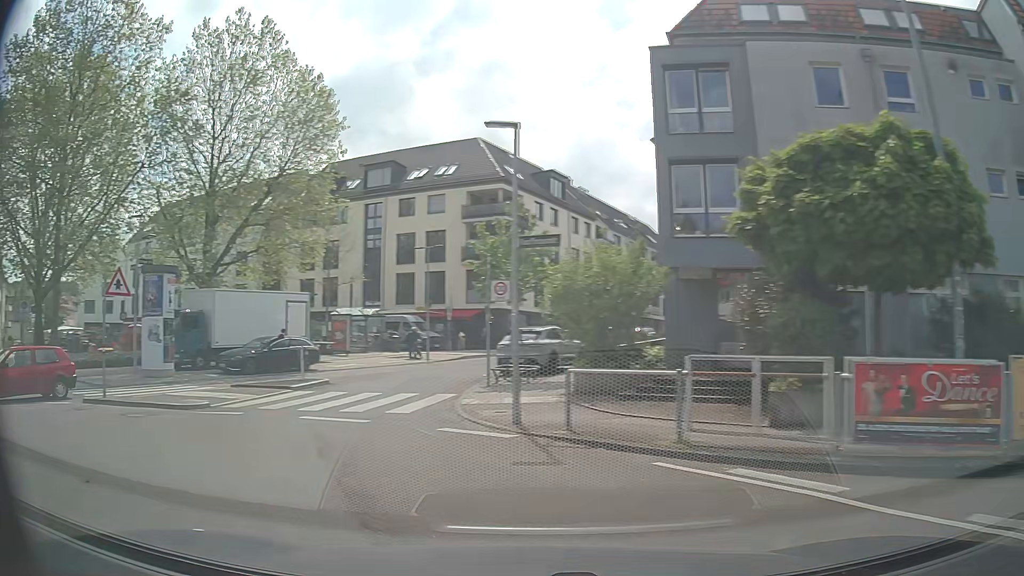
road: residential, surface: asphalt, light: Day
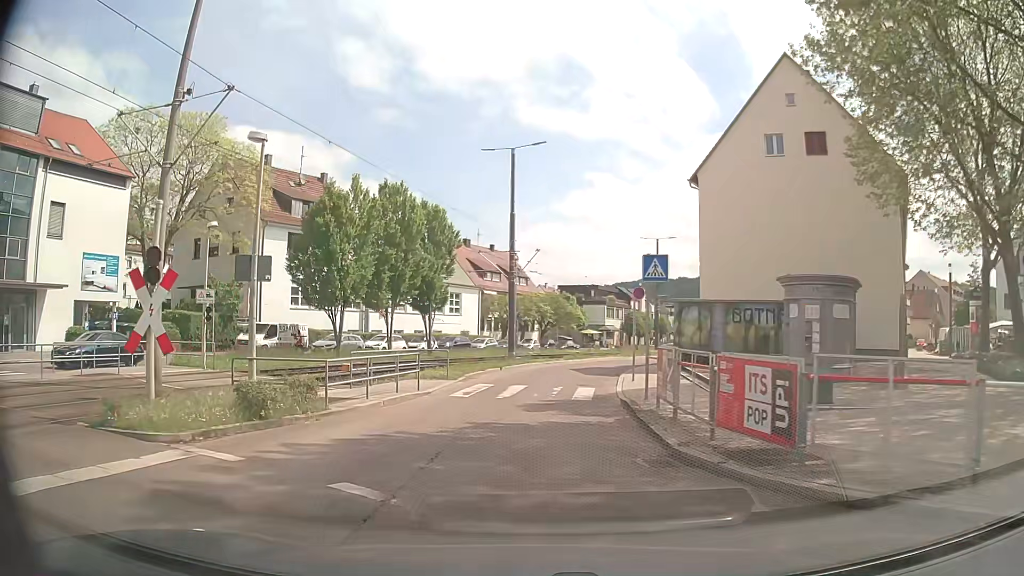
(-13.0, +11.3) m; -79°
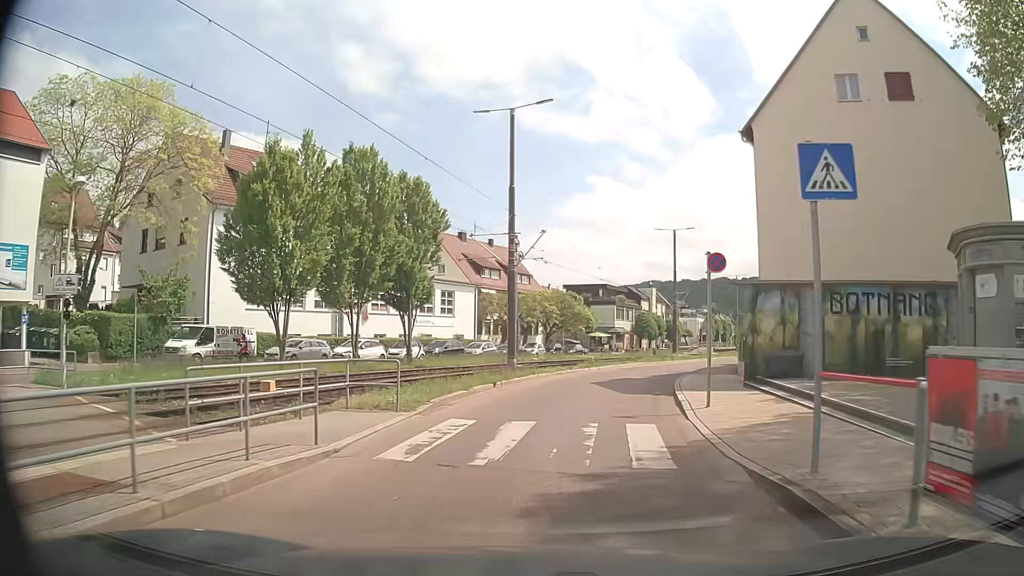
(0.0, +9.0) m; 0°
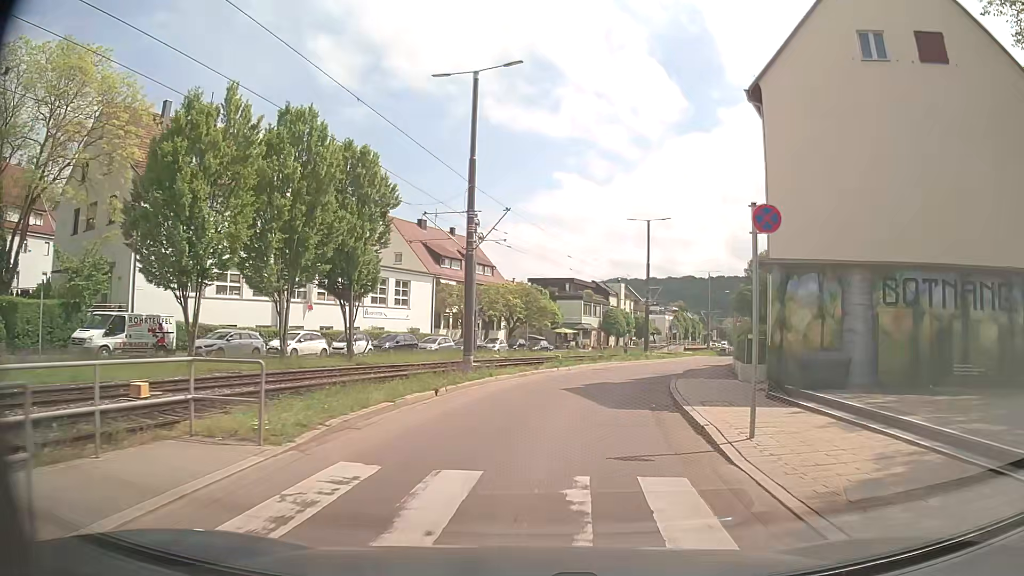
(+0.1, +4.9) m; +3°
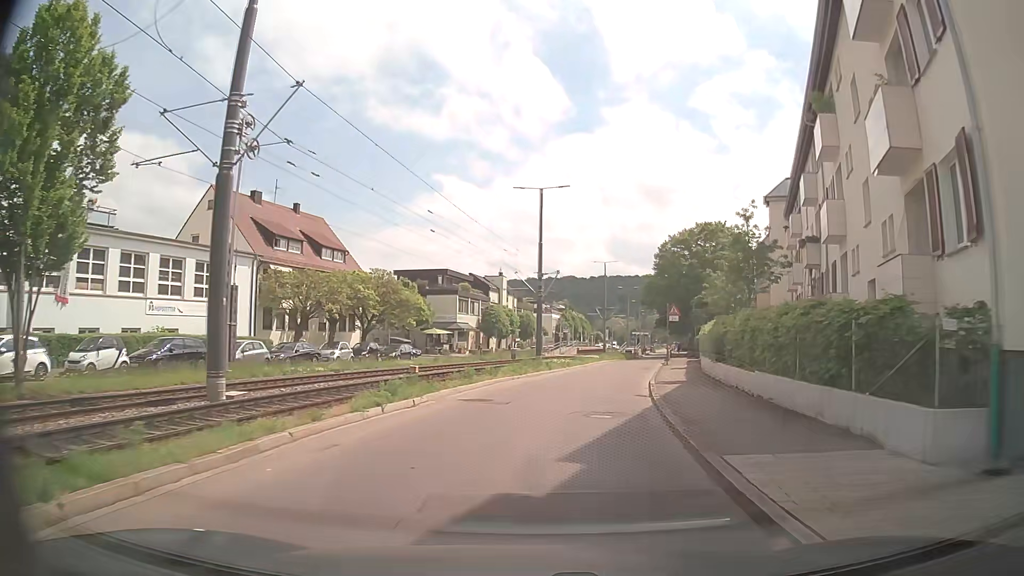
(+1.4, +16.0) m; +11°
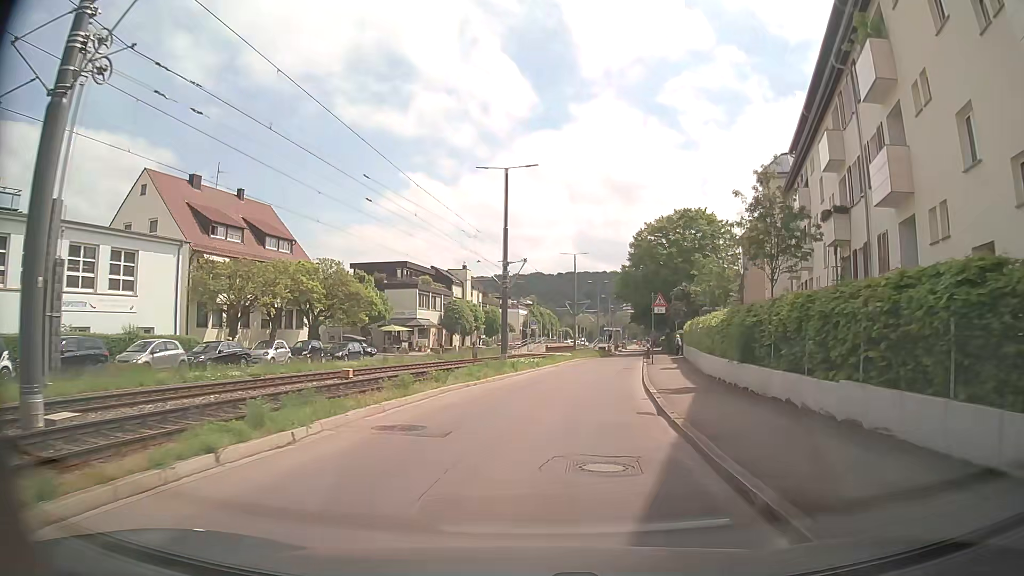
(+0.1, +5.8) m; +2°
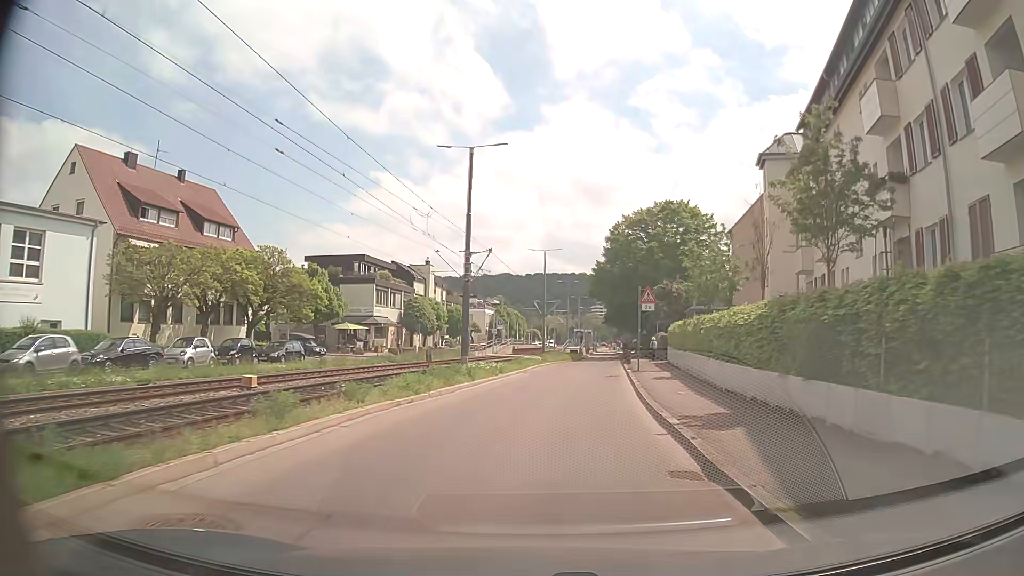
(+0.2, +5.8) m; +3°
